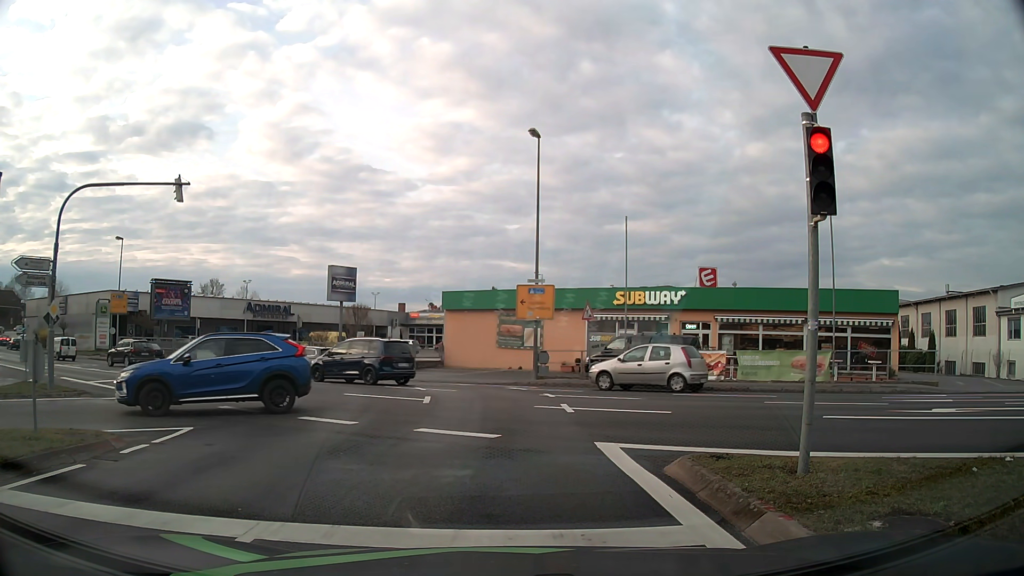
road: tertiary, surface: asphalt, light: Day
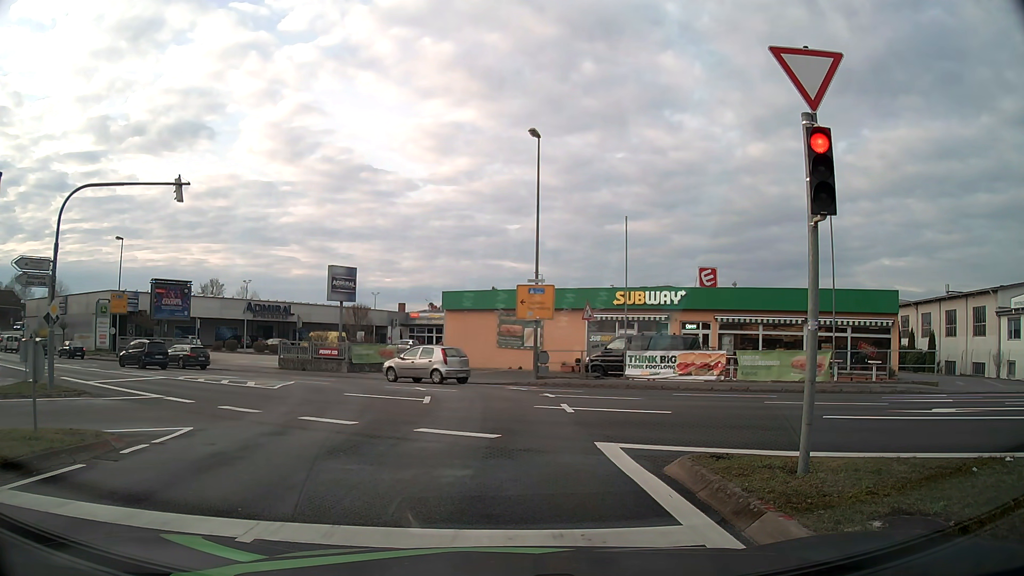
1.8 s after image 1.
(0.0, 0.0) m; 0°
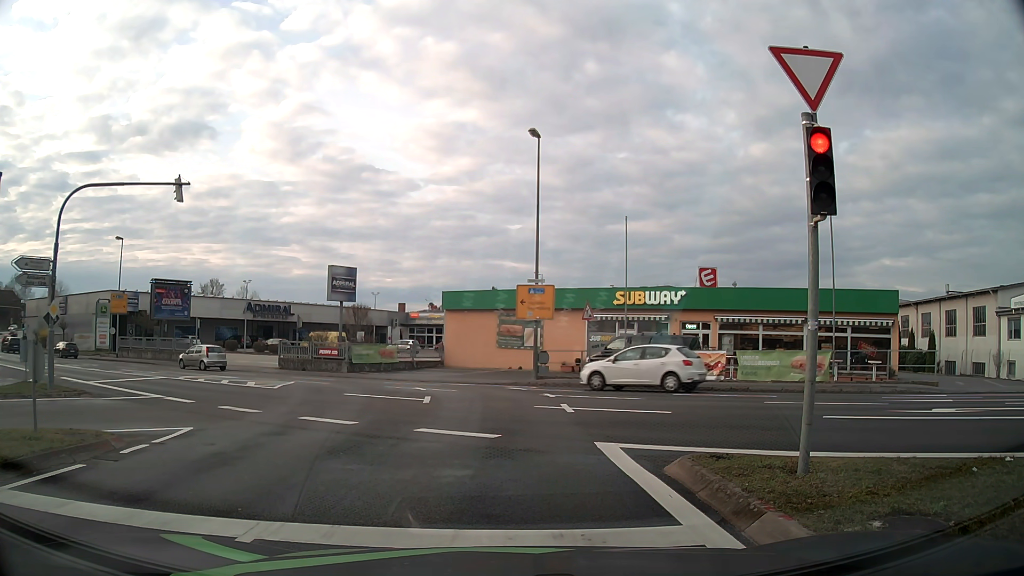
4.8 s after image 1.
(0.0, 0.0) m; 0°
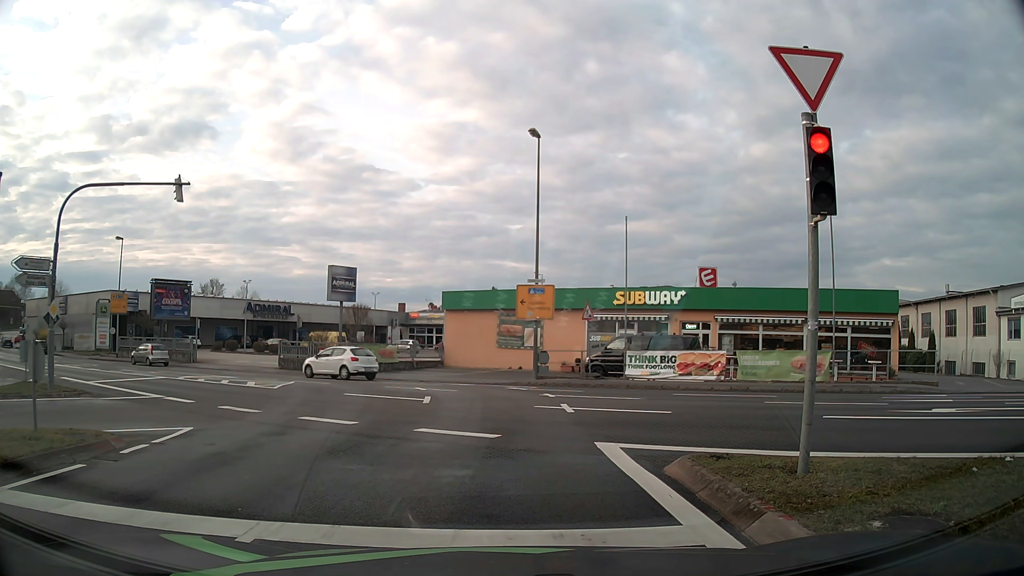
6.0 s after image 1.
(0.0, 0.0) m; 0°
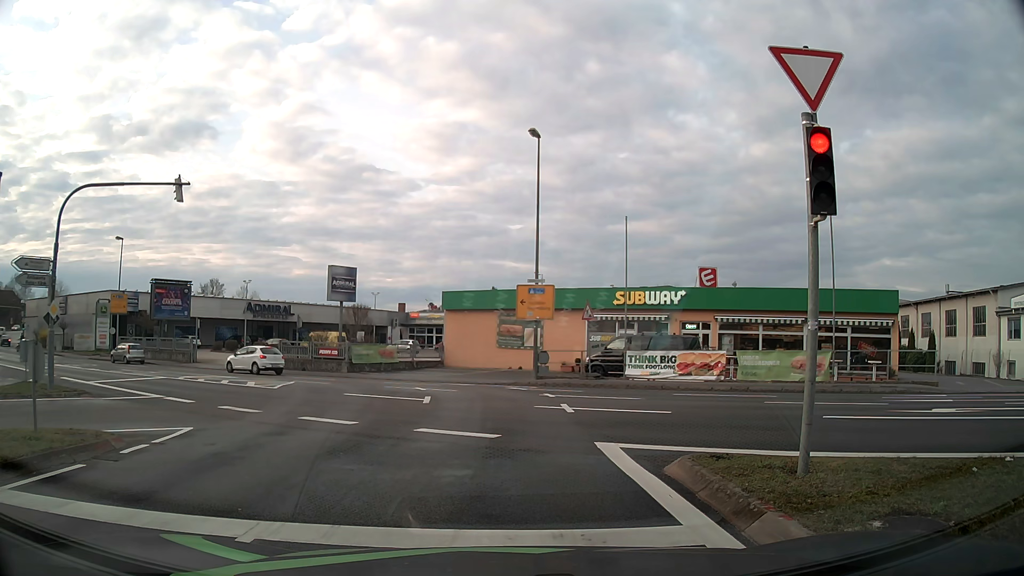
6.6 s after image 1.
(0.0, 0.0) m; 0°
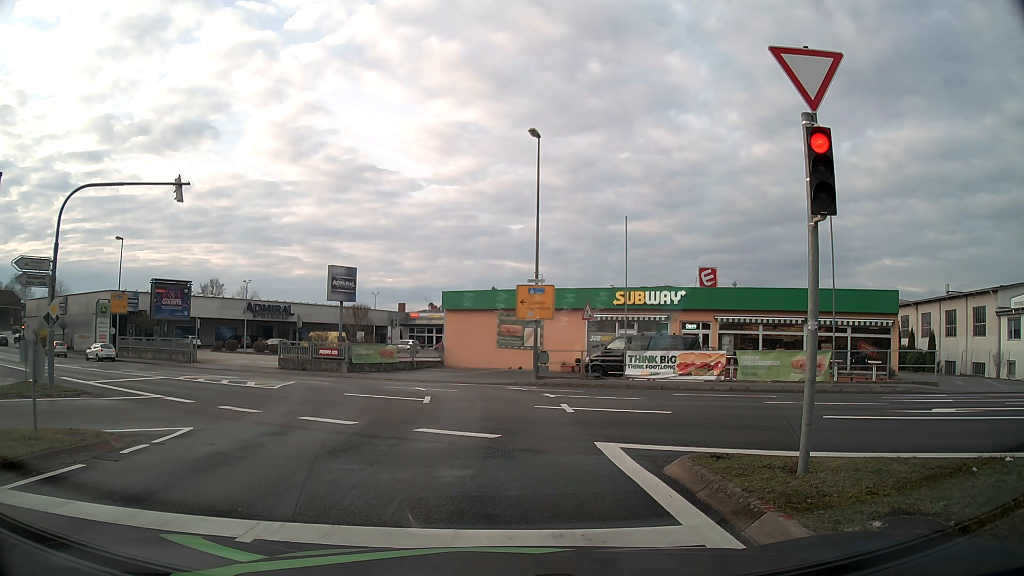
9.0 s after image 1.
(0.0, 0.0) m; 0°
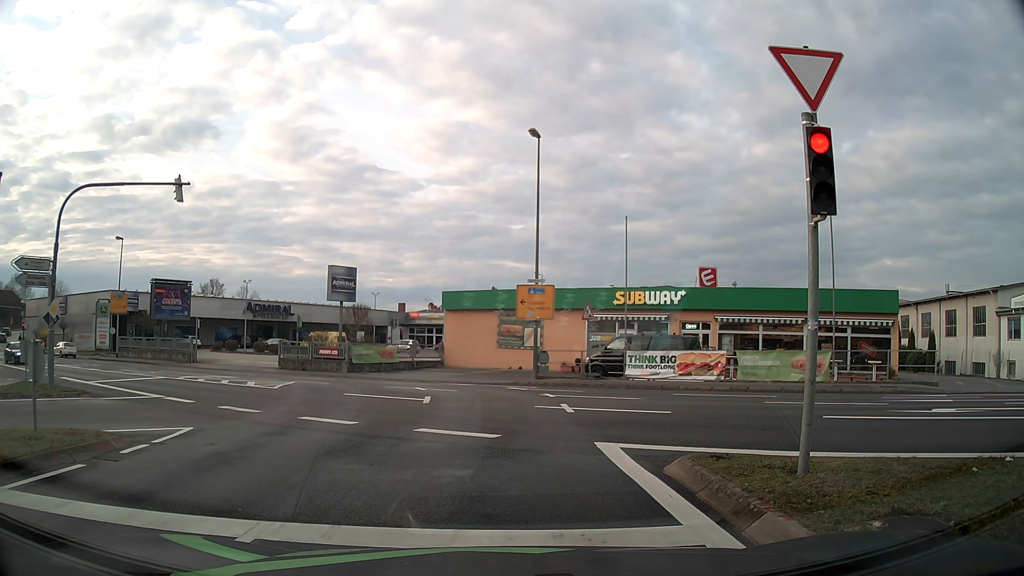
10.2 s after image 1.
(0.0, 0.0) m; 0°
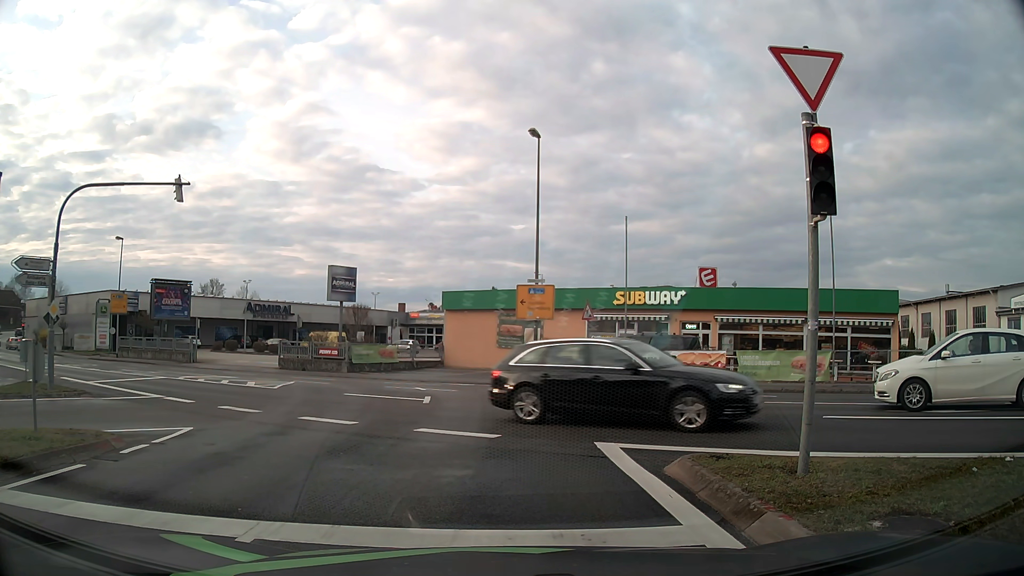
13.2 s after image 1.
(0.0, 0.0) m; 0°
(0, +10) (0, +20) (-4, +29) (-12, +36) (-20, +41) (-29, +46) (-38, +51) (-46, +56) (-55, +61) (-63, +67) m
